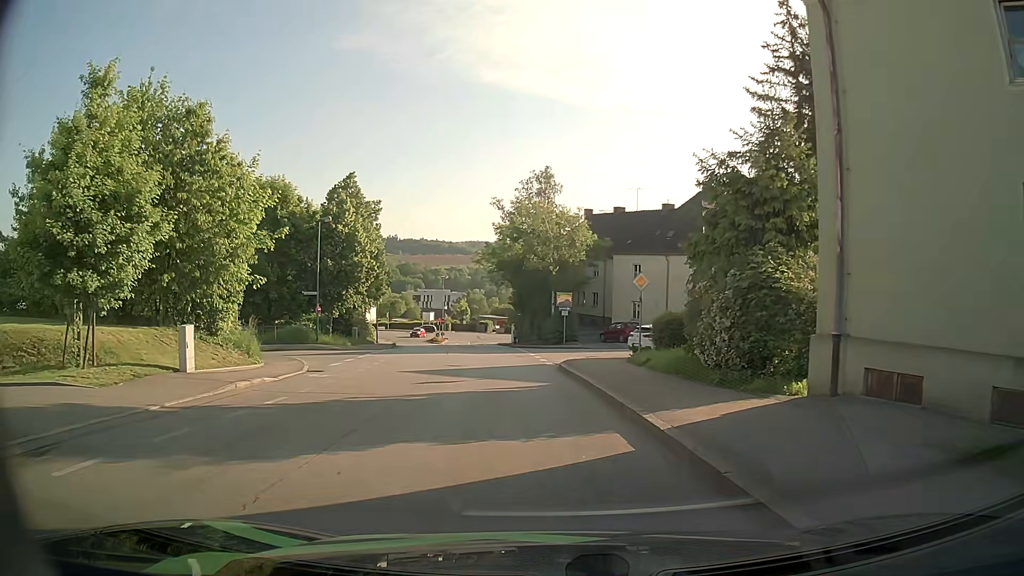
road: residential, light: Day
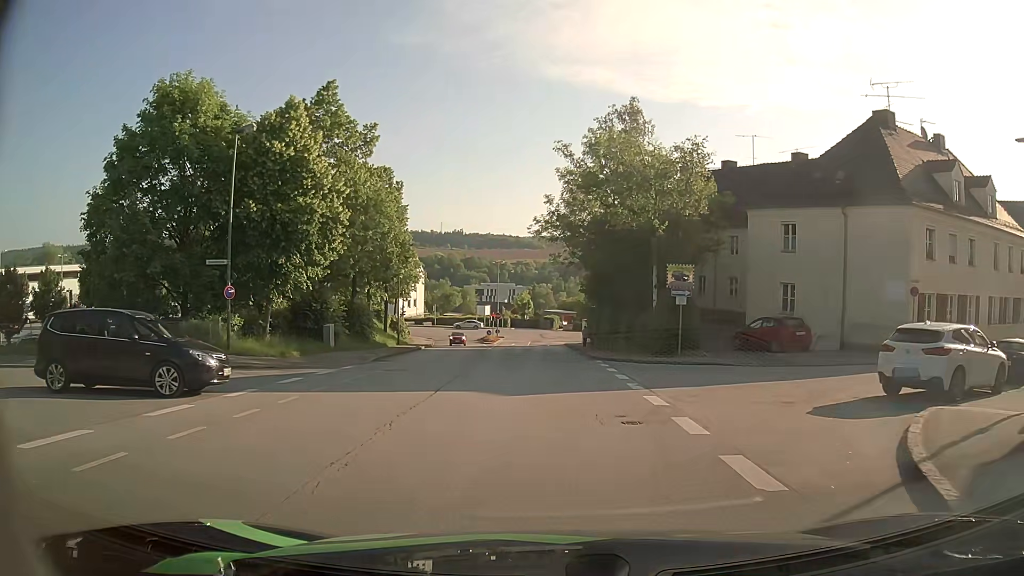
(-1.2, +20.0) m; -5°
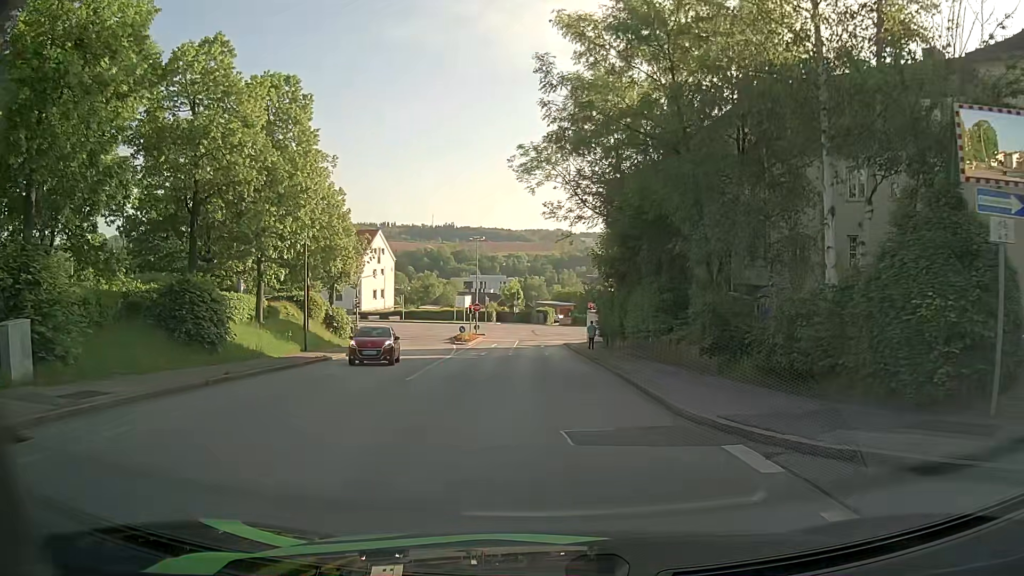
(-0.2, +20.2) m; 0°
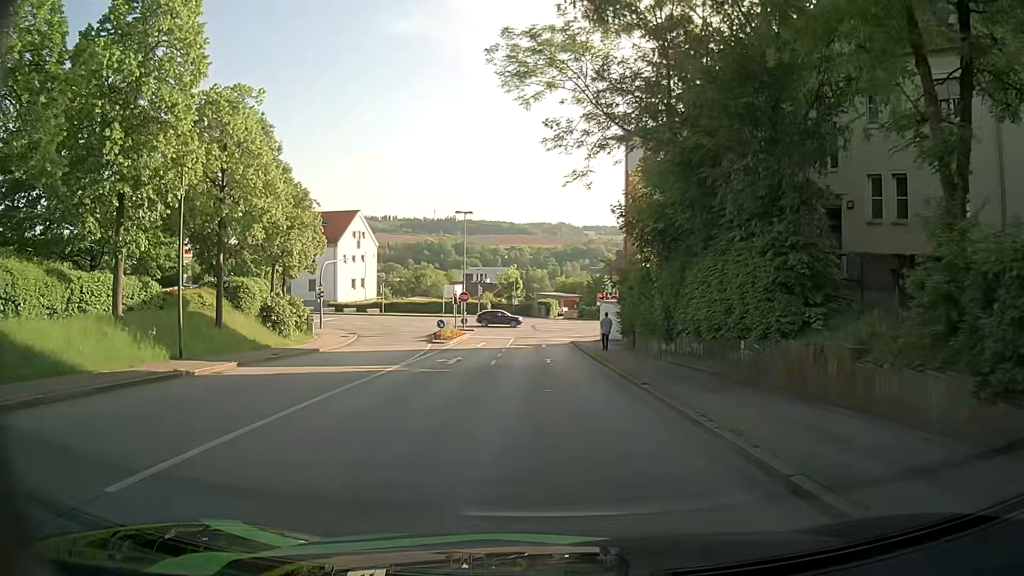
(0.0, +12.7) m; 0°
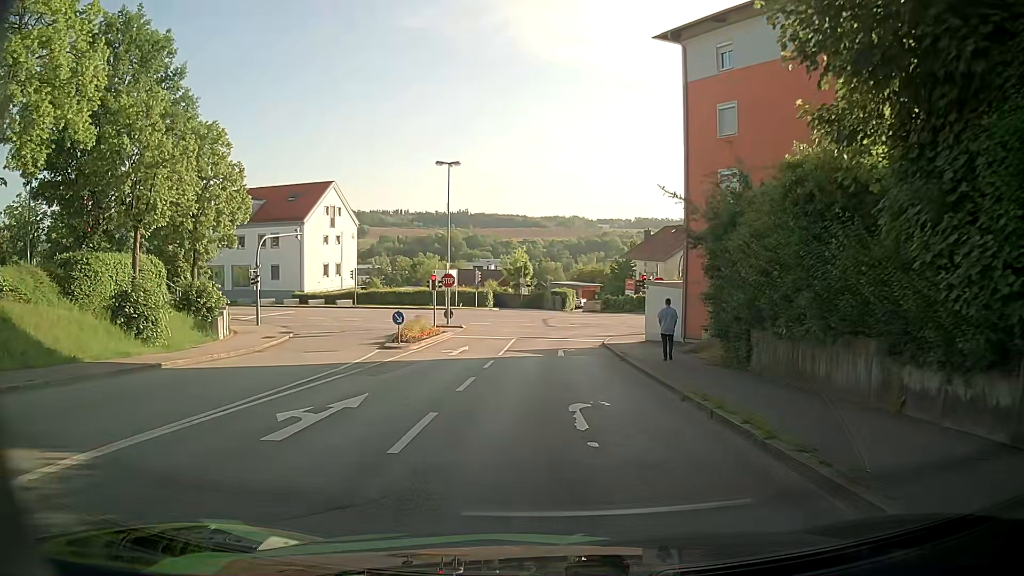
(-0.2, +16.5) m; -2°
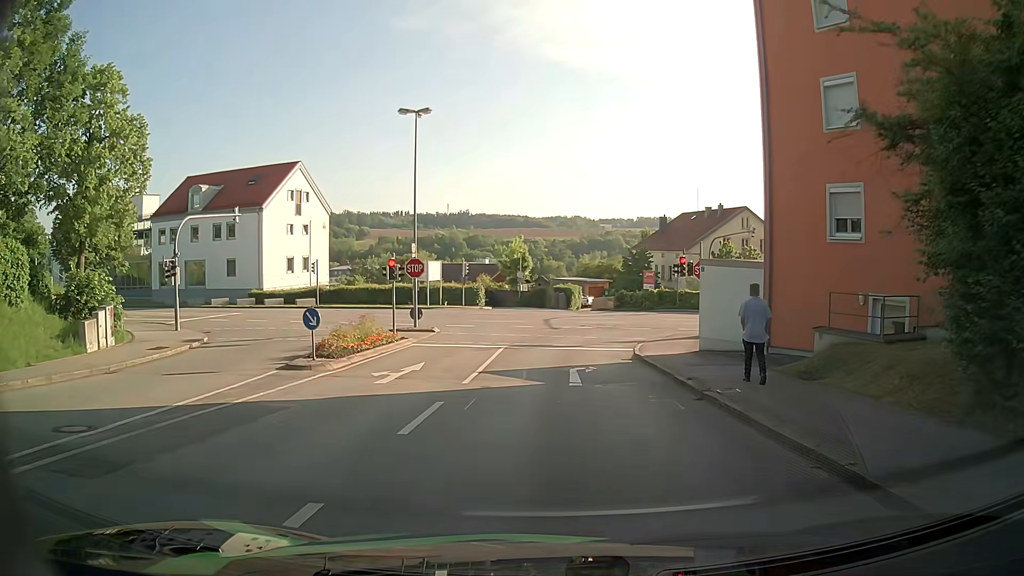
(+0.2, +11.0) m; 0°
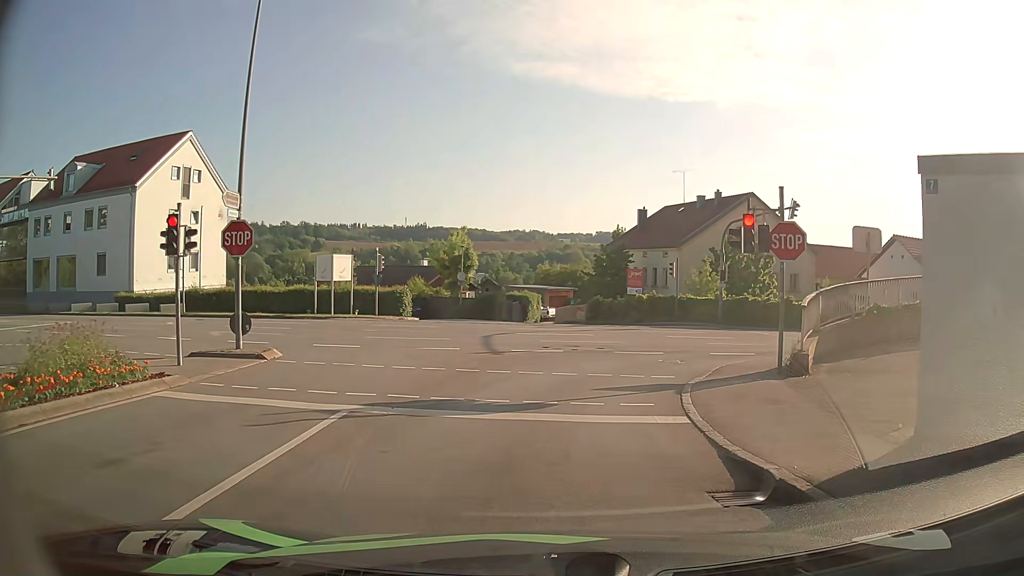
(+0.6, +14.6) m; +4°
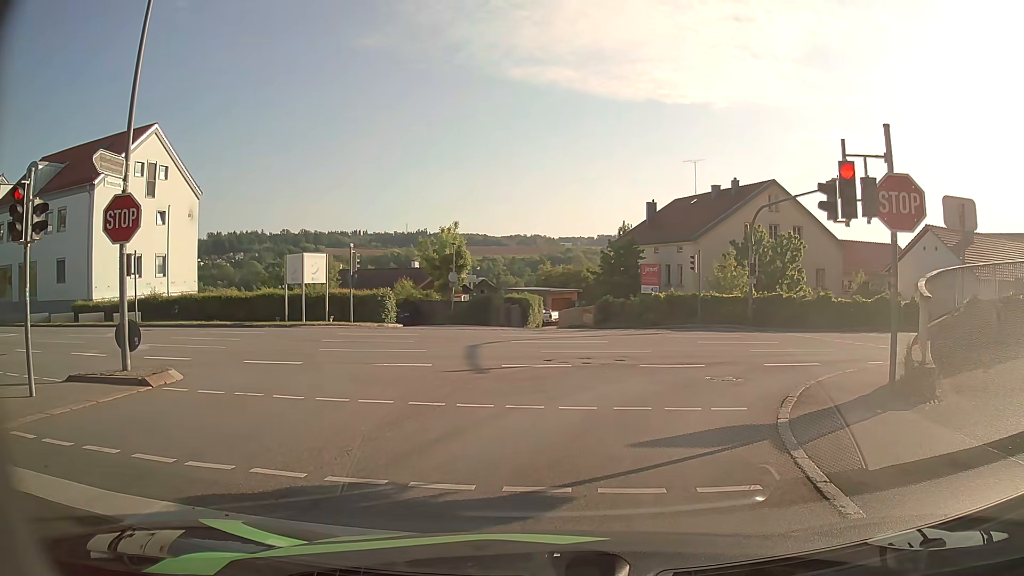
(0.0, +4.8) m; 0°
